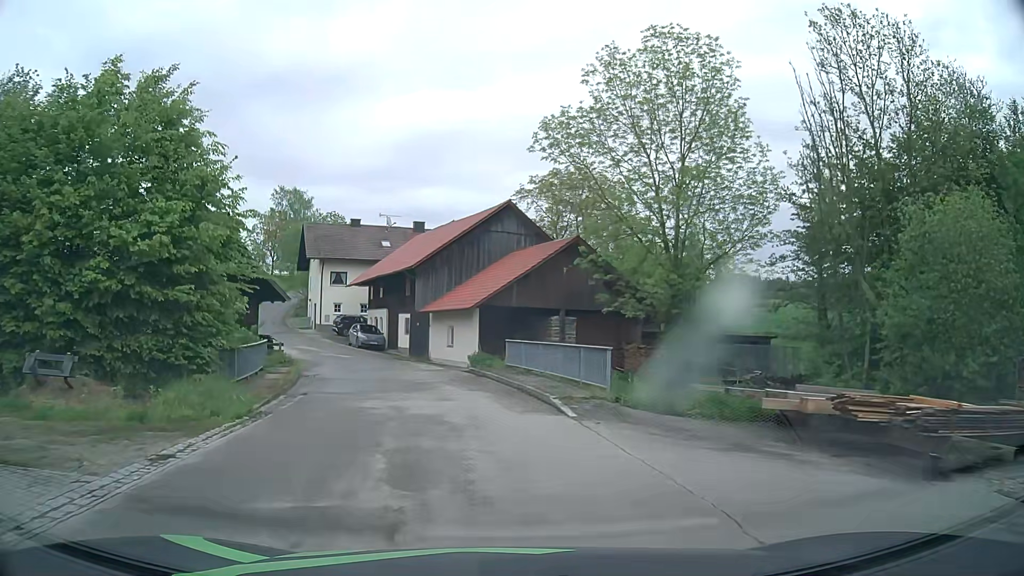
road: unclassified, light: Day
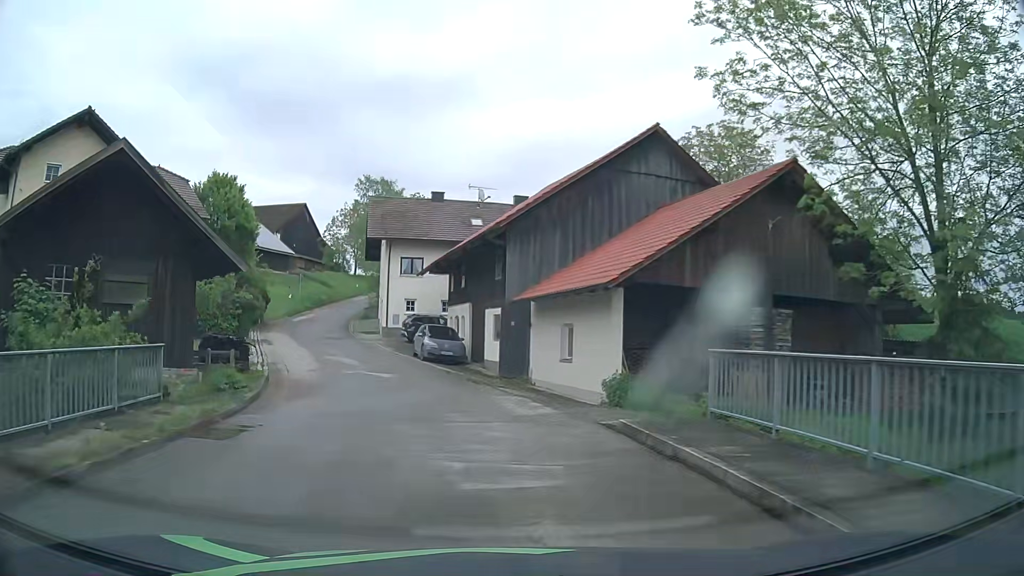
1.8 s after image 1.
(-0.8, +14.7) m; -7°
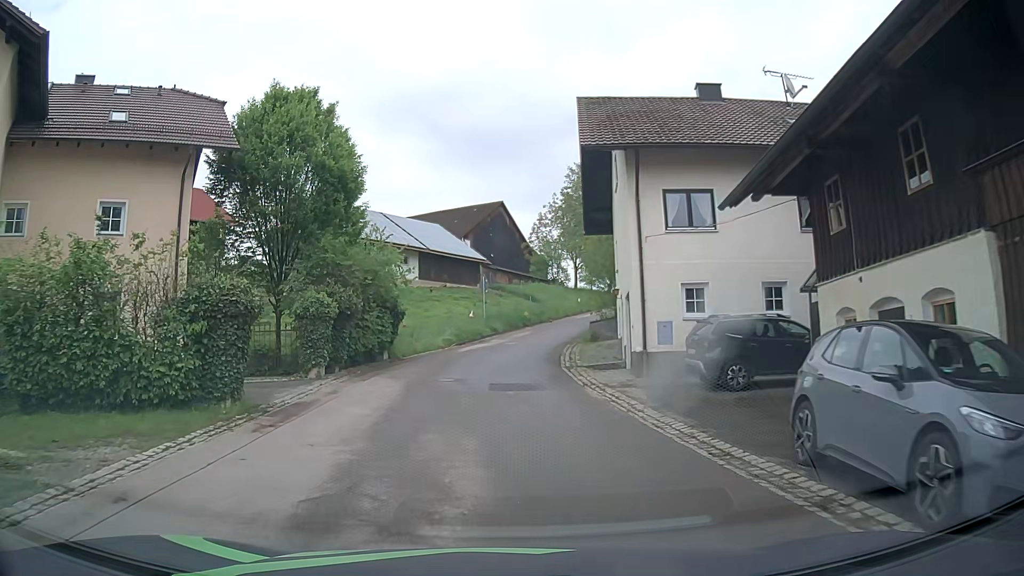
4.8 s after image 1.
(-4.6, +23.6) m; -20°
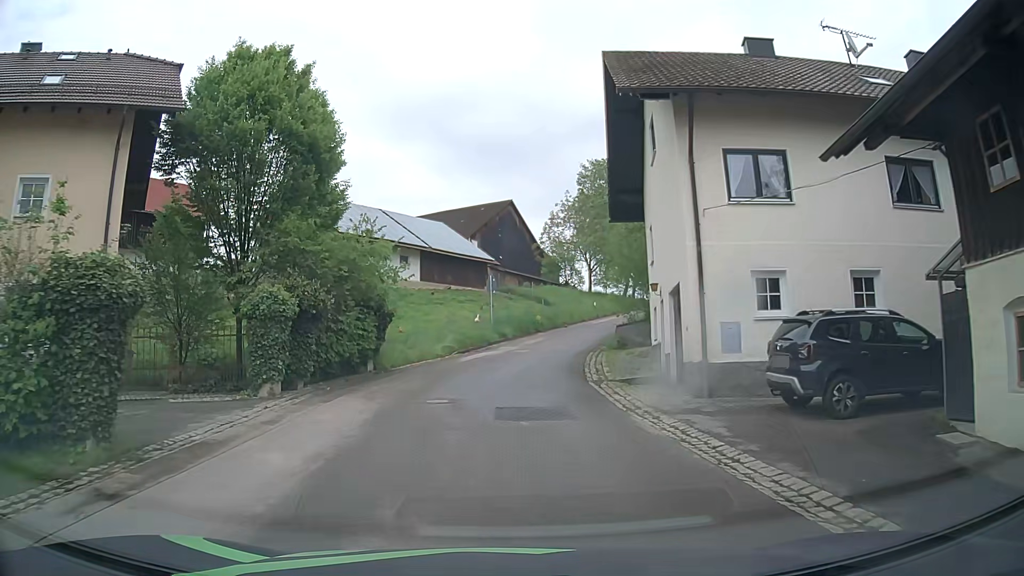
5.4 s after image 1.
(-0.1, +4.7) m; -1°
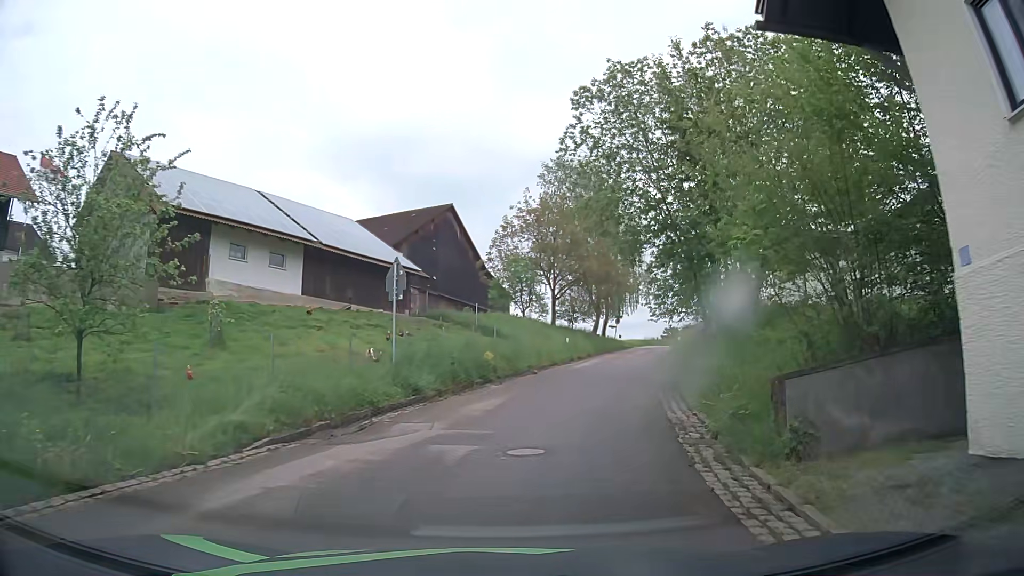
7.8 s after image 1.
(0.0, +18.2) m; +4°
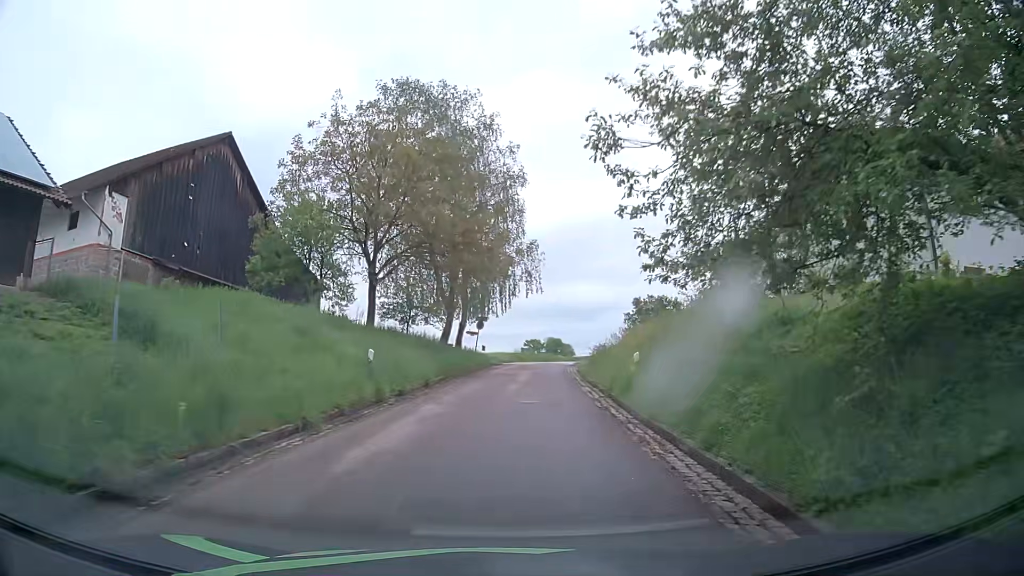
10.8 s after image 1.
(+2.9, +22.0) m; +12°
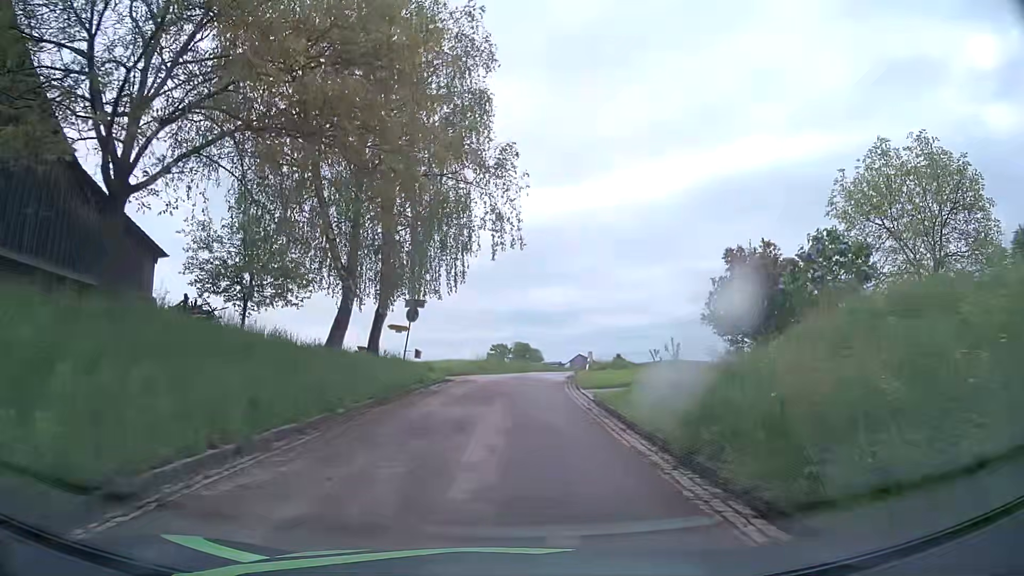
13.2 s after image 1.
(+0.5, +18.8) m; +3°
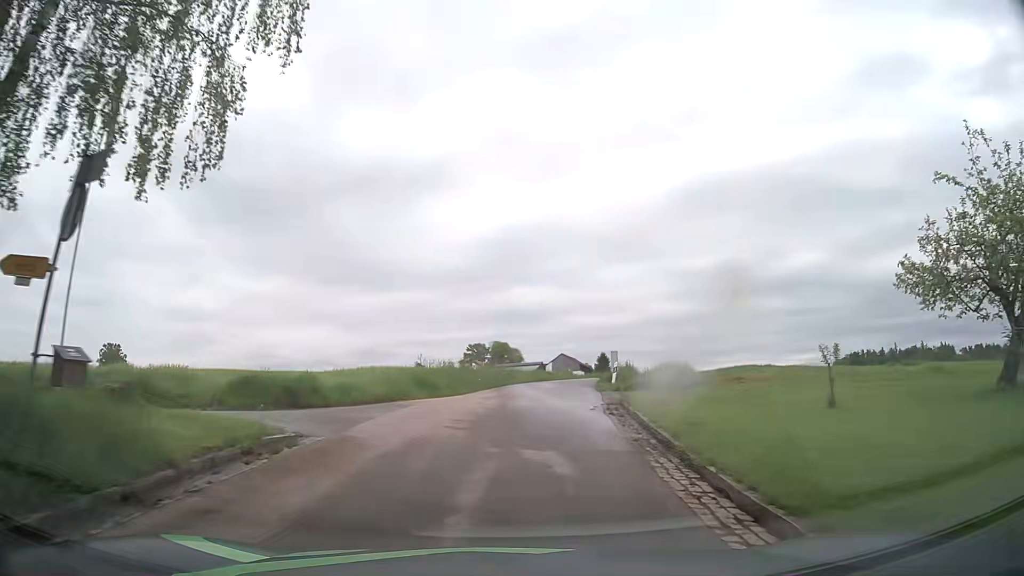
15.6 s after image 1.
(+0.4, +20.3) m; +2°
(0, +10) (+1, +20) (+2, +30) (+4, +40) (+6, +50) (+8, +59) (+10, +69) (+11, +79) (+11, +89) (+10, +99) m
